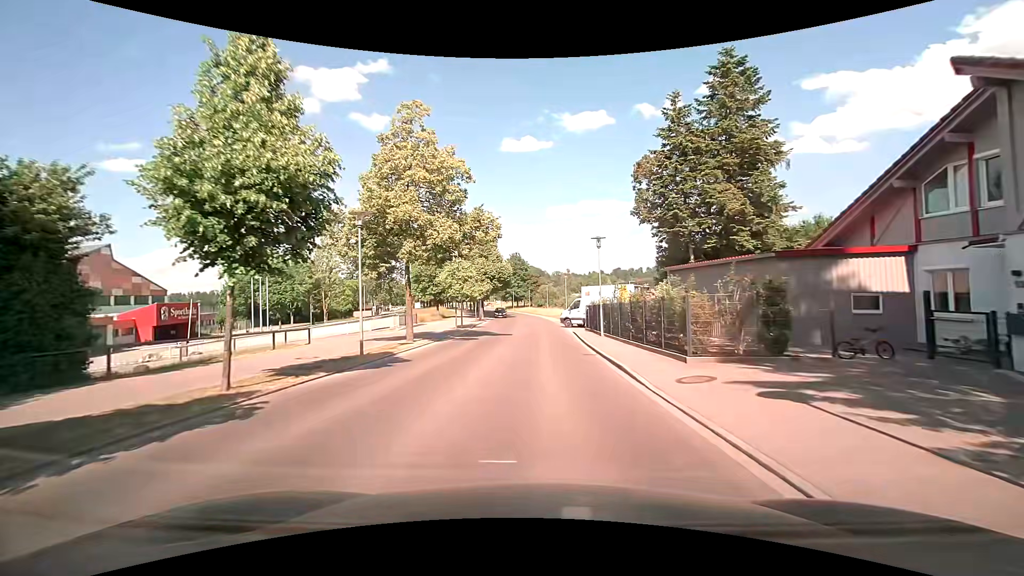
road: tertiary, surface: asphalt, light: Day
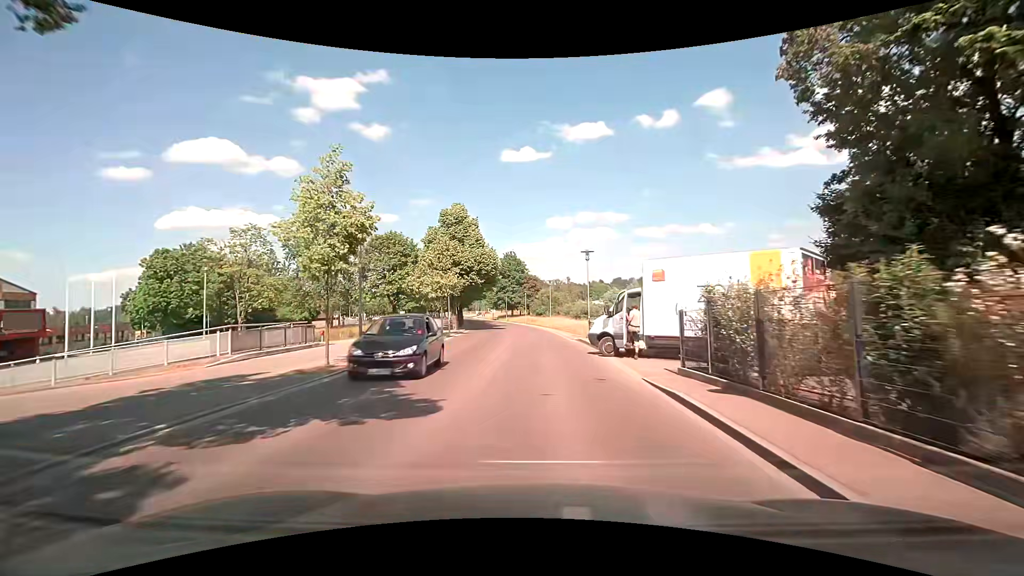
(+0.1, +22.0) m; +1°
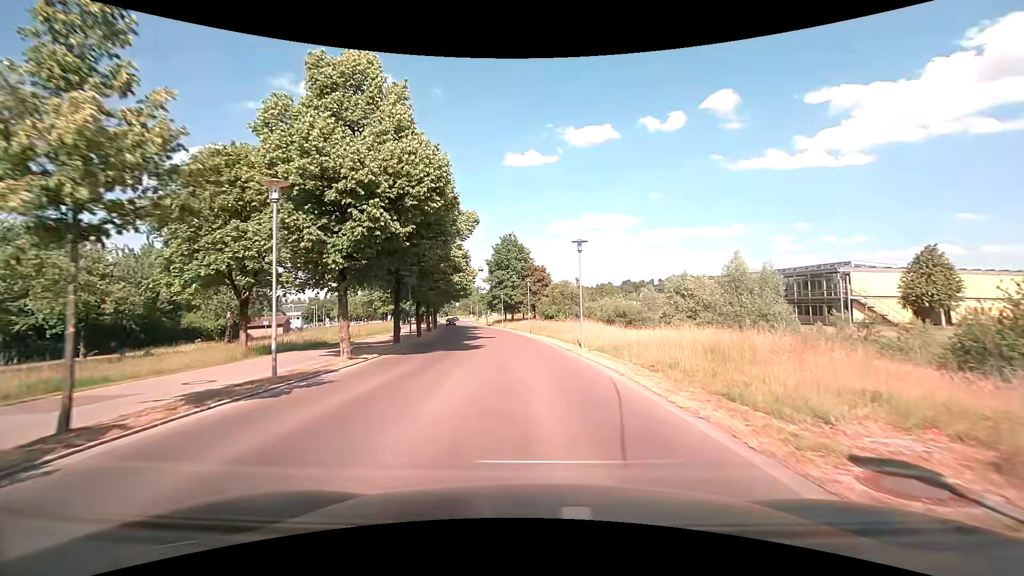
(-0.3, +28.3) m; -1°
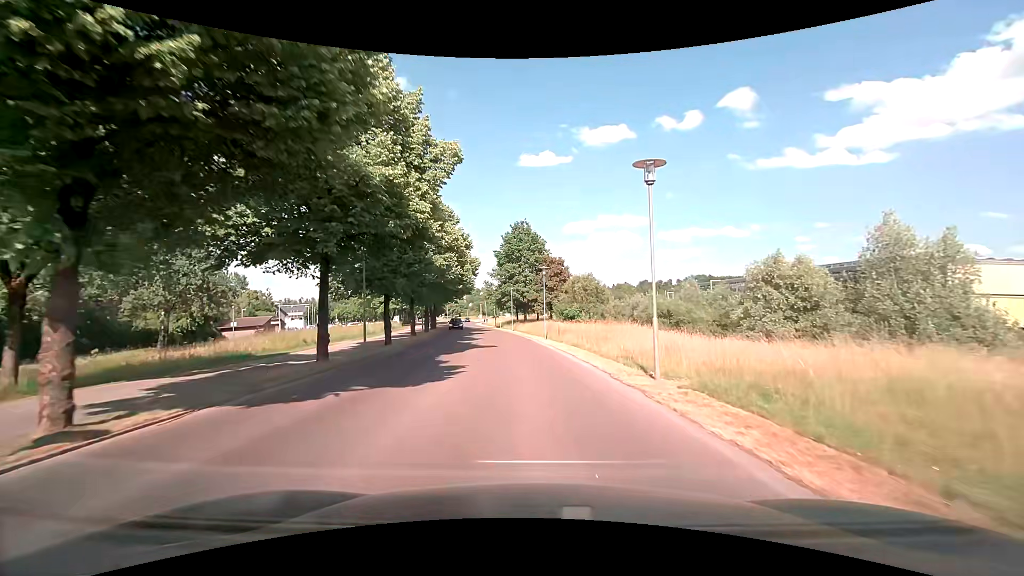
(-0.1, +11.8) m; -1°
